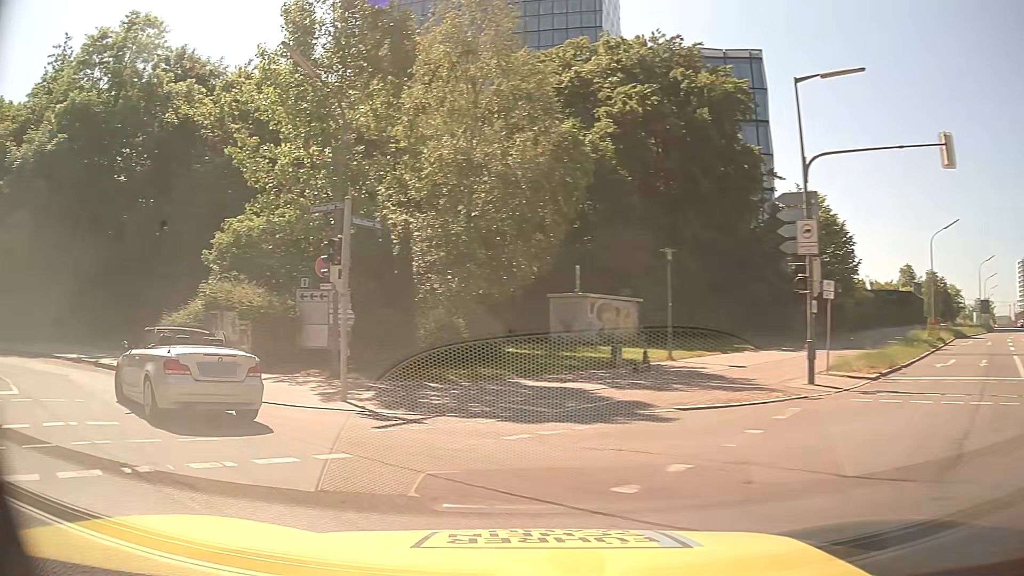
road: secondary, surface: asphalt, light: Day
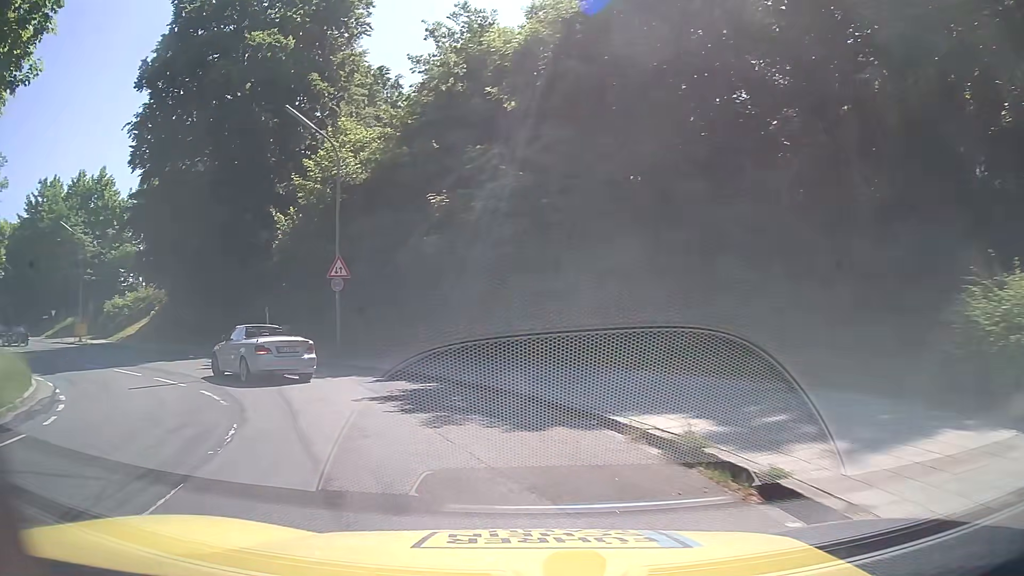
(-9.5, +14.6) m; -54°
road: tertiary
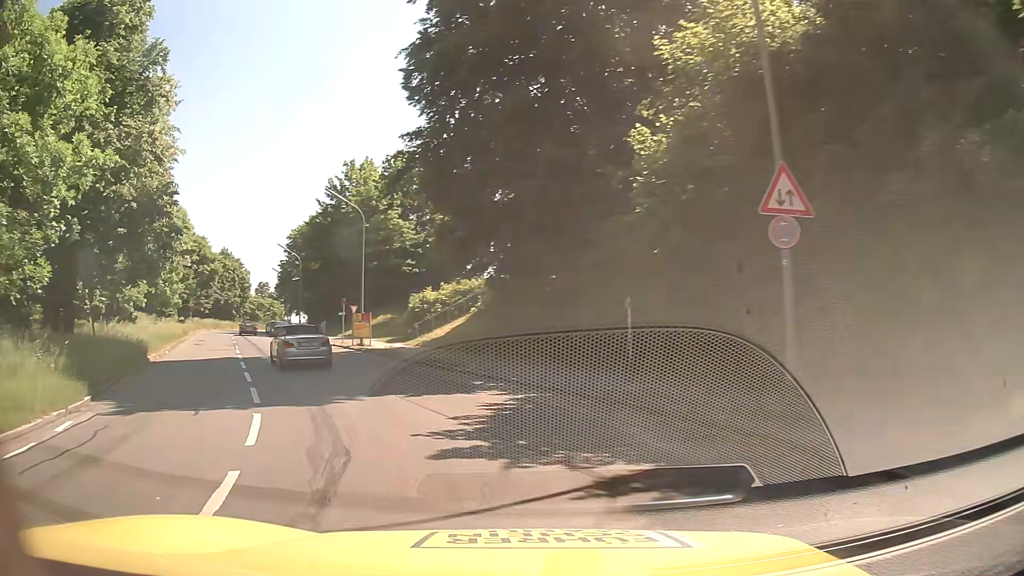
(-3.8, +13.0) m; -33°
(-2, +10) (-5, +19) (-10, +28) (-14, +37) (-19, +46) (-23, +55) (-27, +64) (-31, +73) (-35, +83) (-38, +92) m
